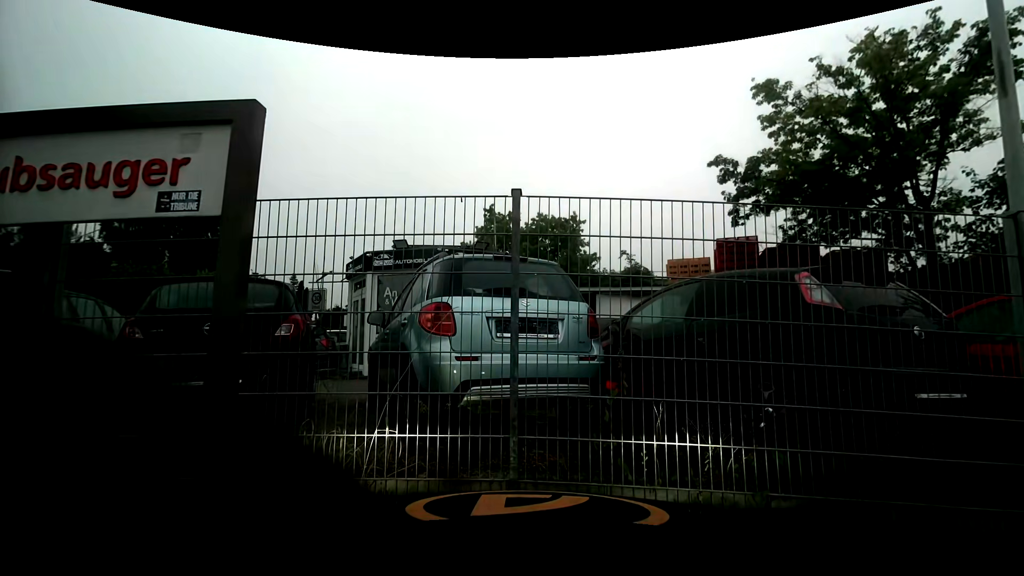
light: Day
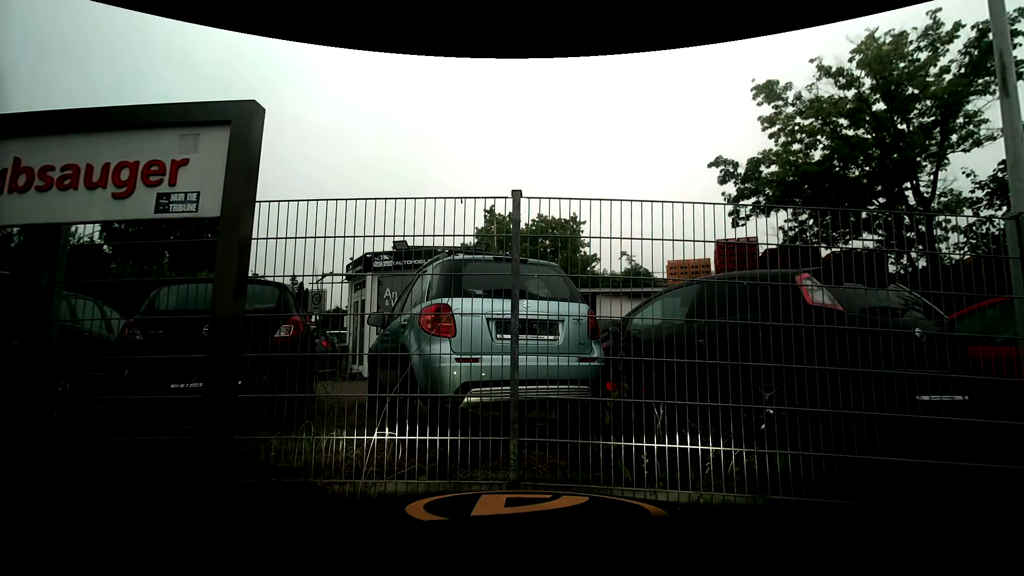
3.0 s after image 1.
(0.0, +0.1) m; 0°
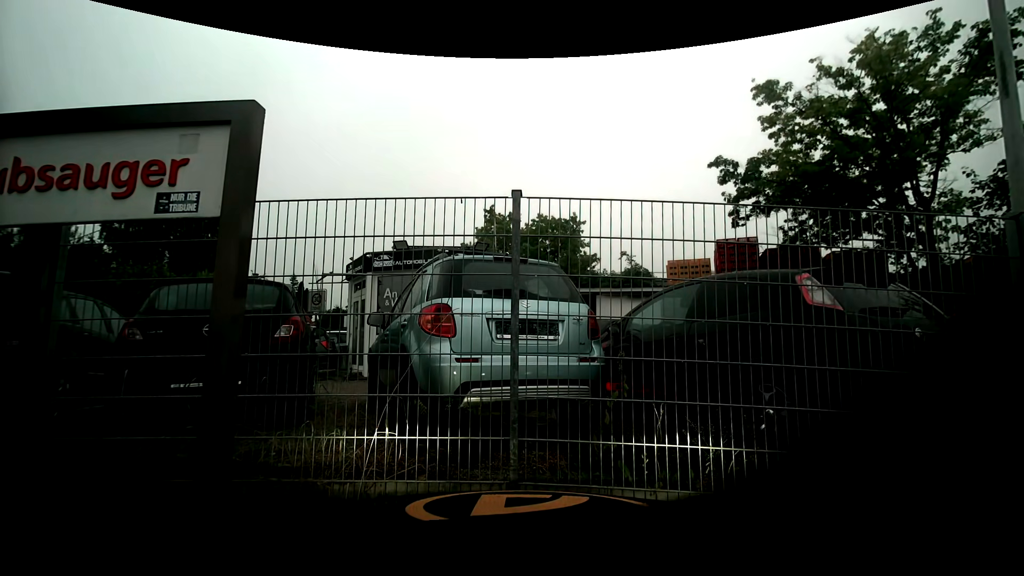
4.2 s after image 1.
(0.0, 0.0) m; 0°
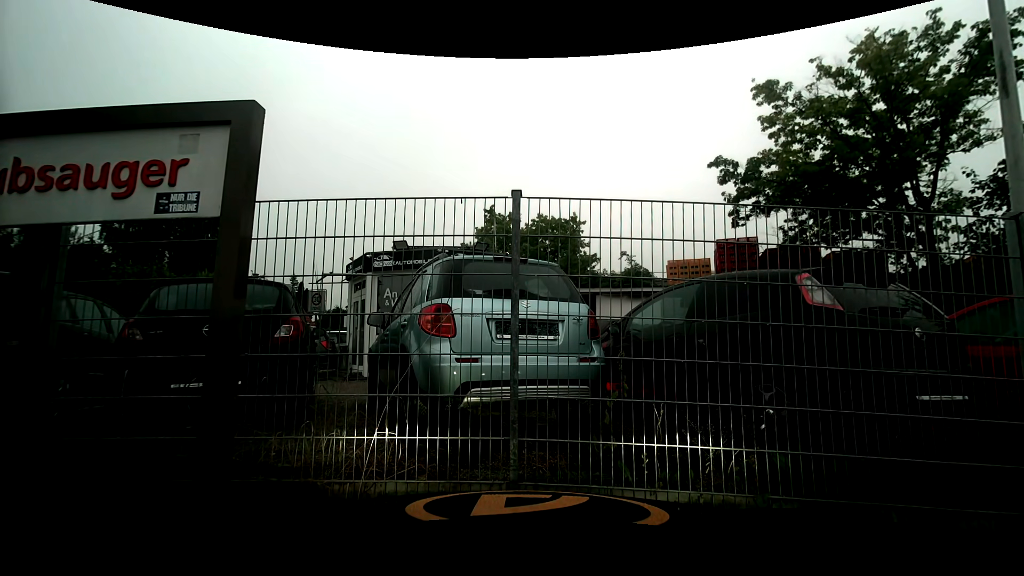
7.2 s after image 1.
(0.0, 0.0) m; 0°
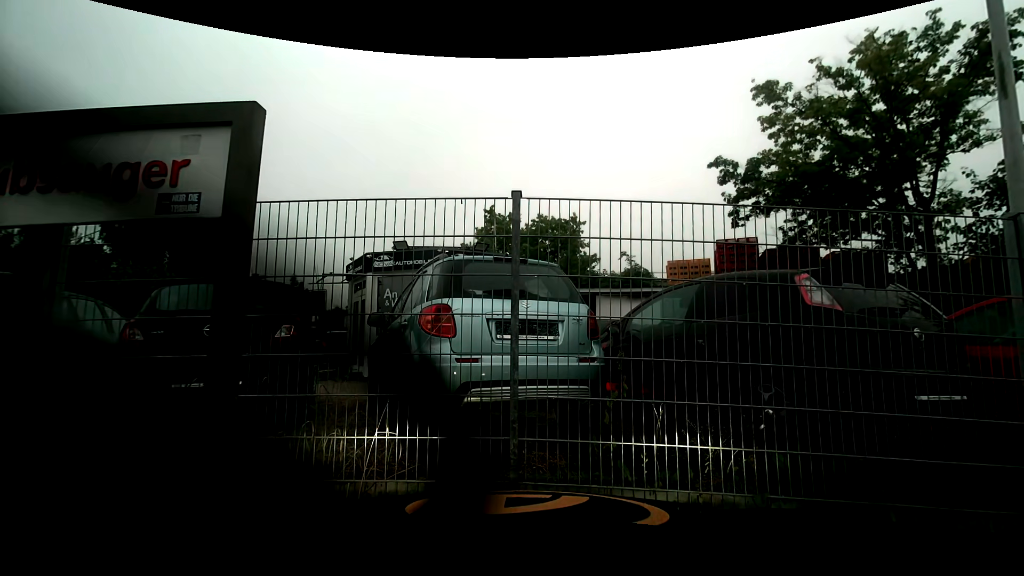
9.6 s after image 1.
(0.0, 0.0) m; 0°
